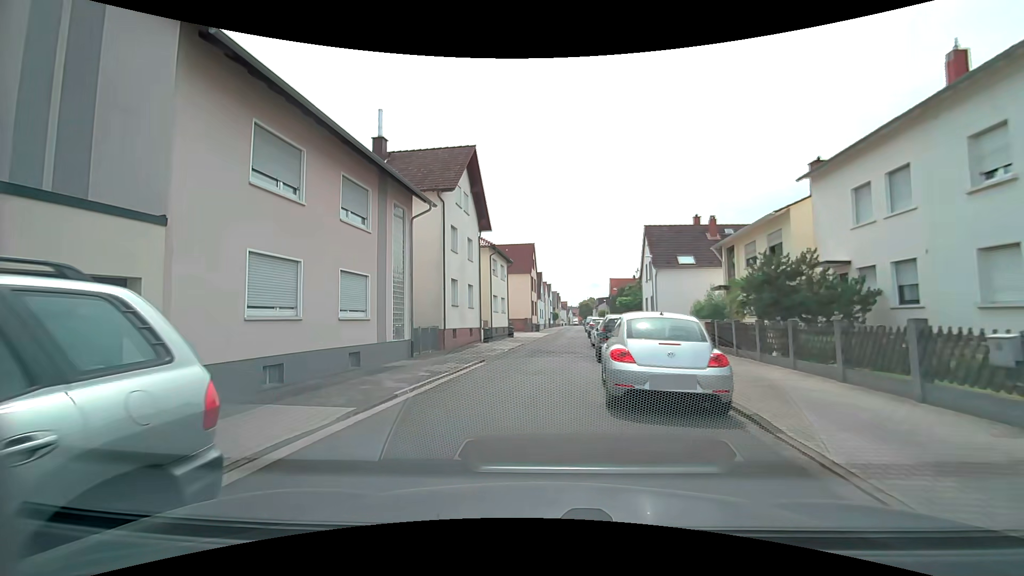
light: Day
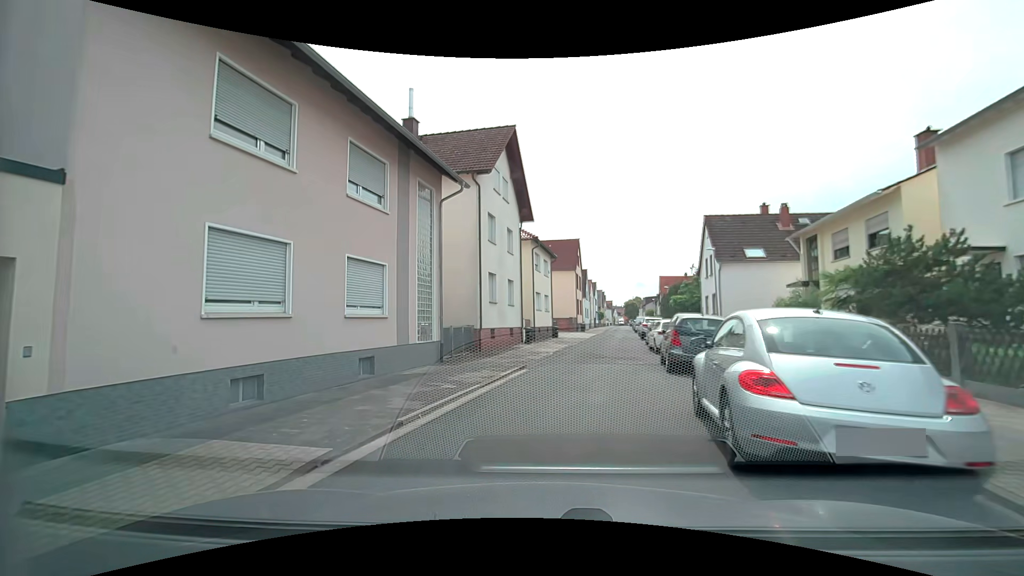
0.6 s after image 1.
(-0.2, +3.0) m; -5°
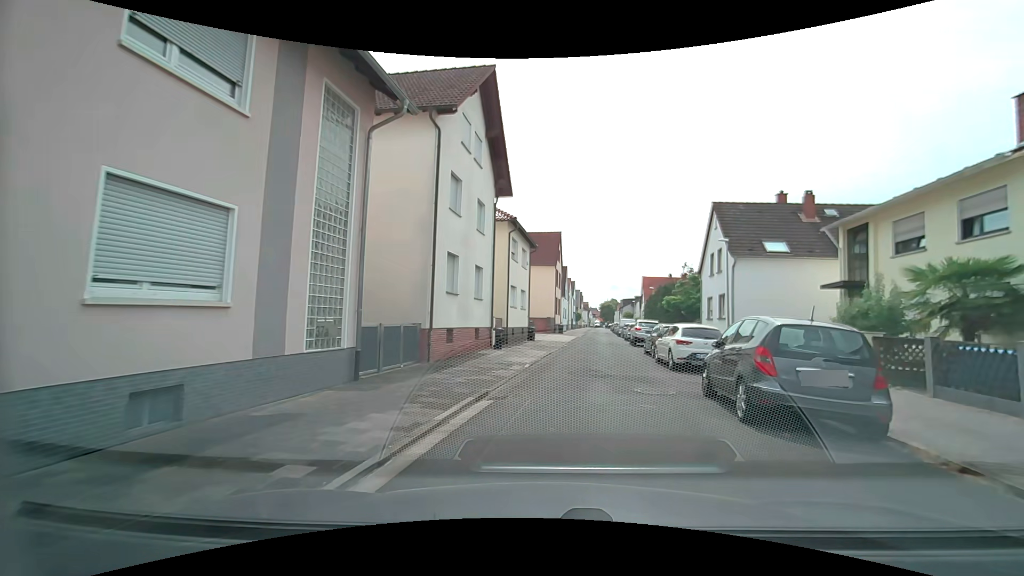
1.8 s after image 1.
(-0.3, +6.1) m; 0°
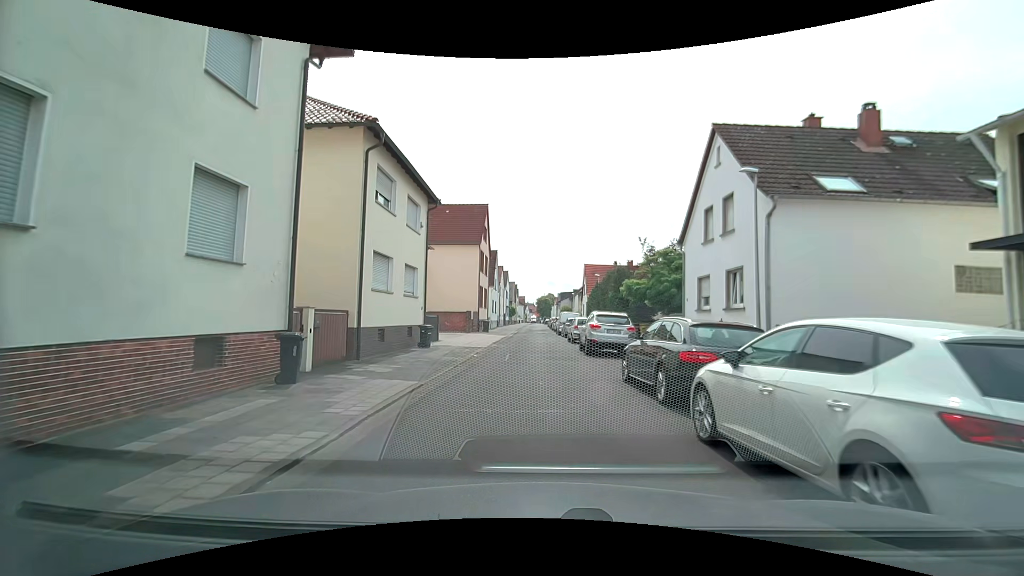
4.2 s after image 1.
(+1.8, +13.0) m; +9°
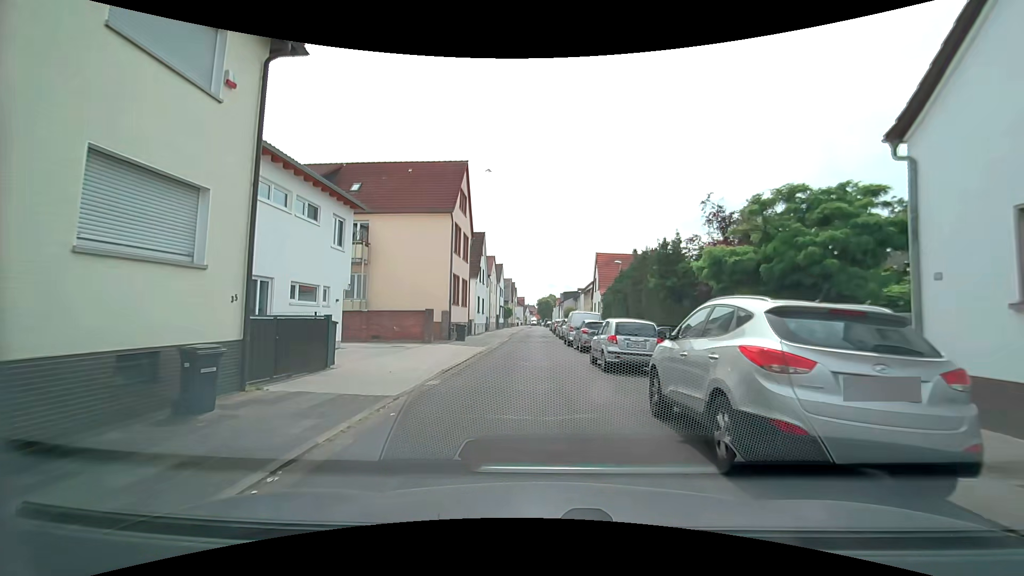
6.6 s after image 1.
(+0.1, +14.3) m; +1°
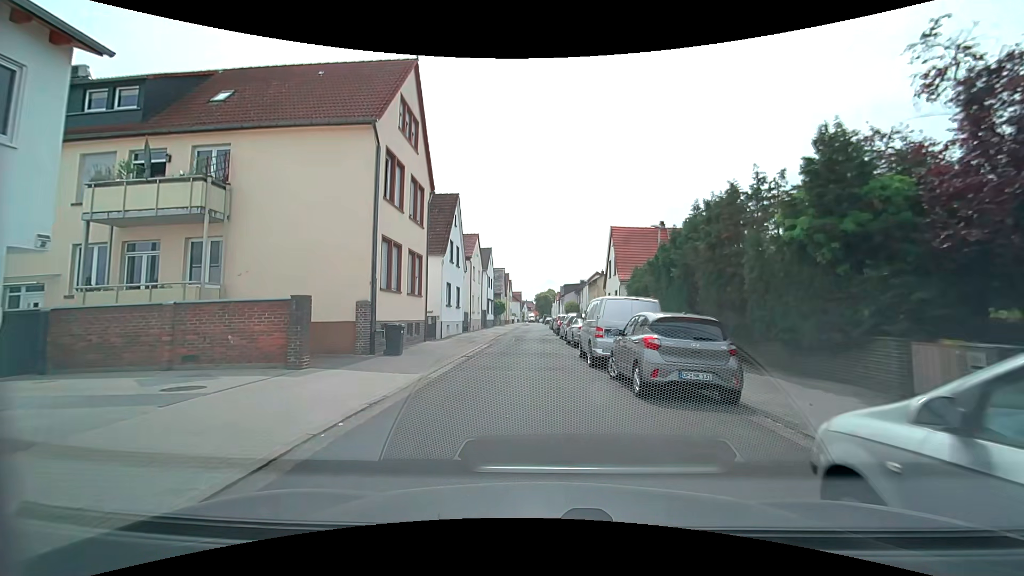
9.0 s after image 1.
(-0.2, +13.7) m; 0°
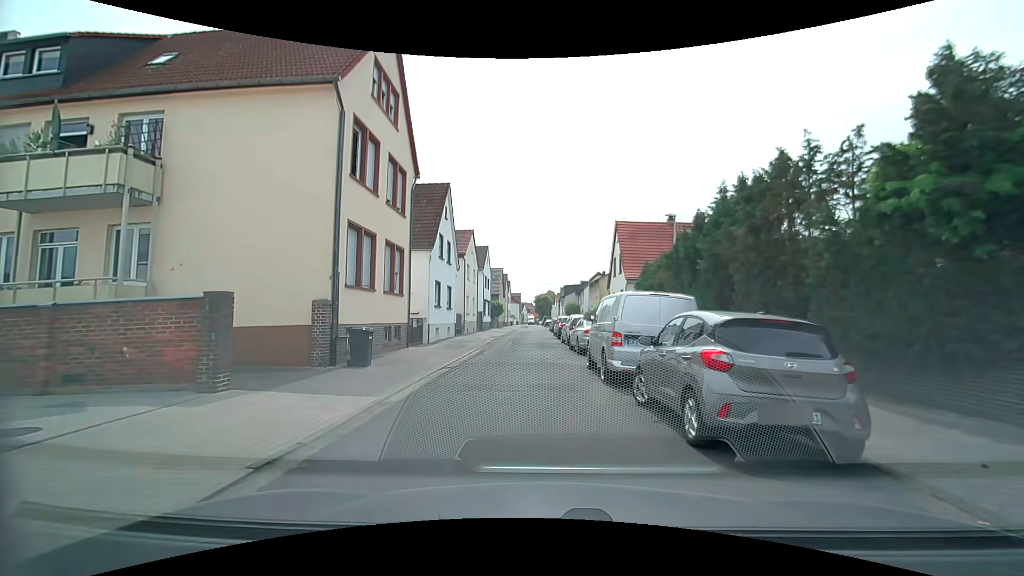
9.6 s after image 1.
(0.0, +3.1) m; 0°
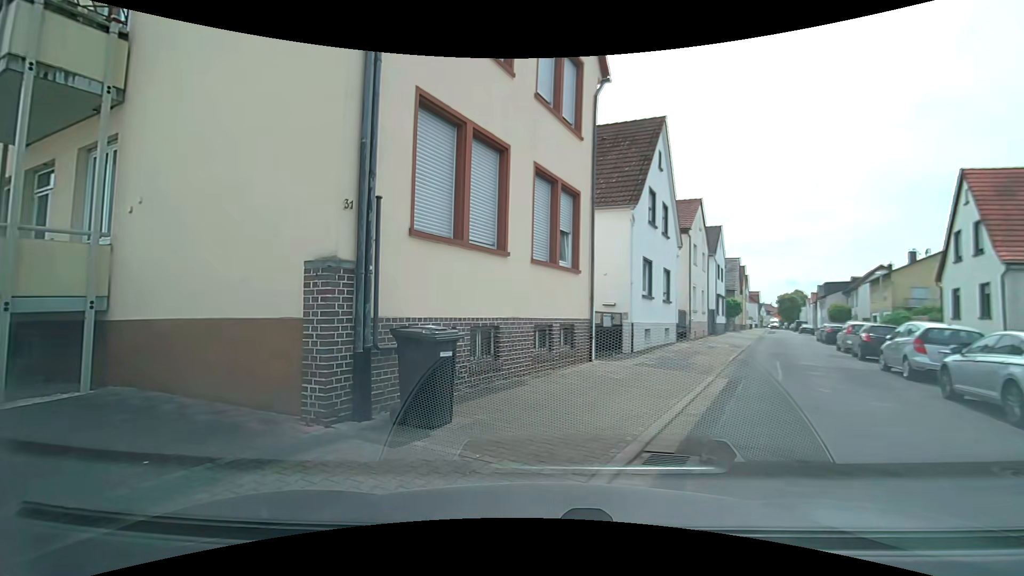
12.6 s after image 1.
(-0.8, +9.2) m; -24°
